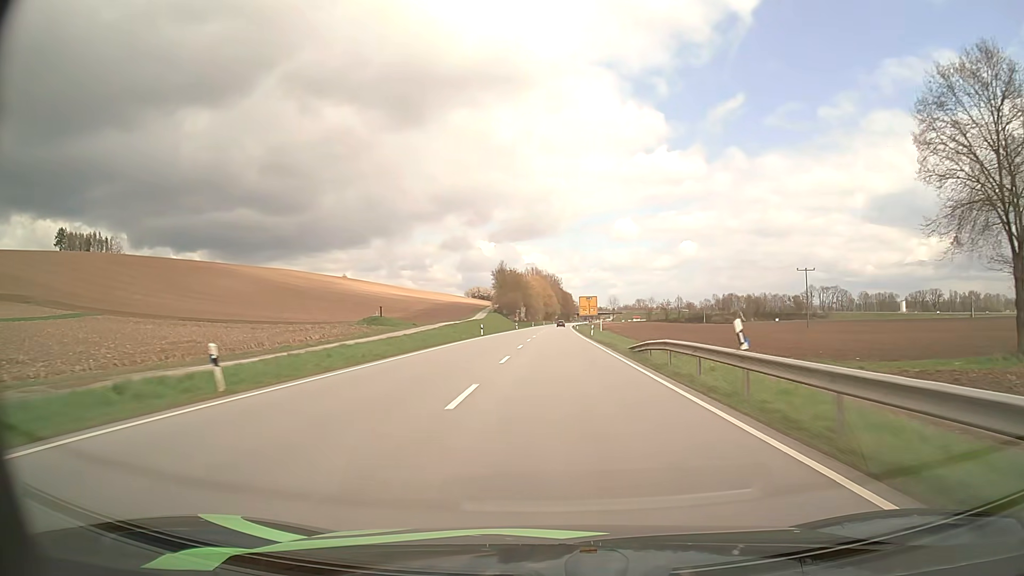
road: primary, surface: asphalt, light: Day
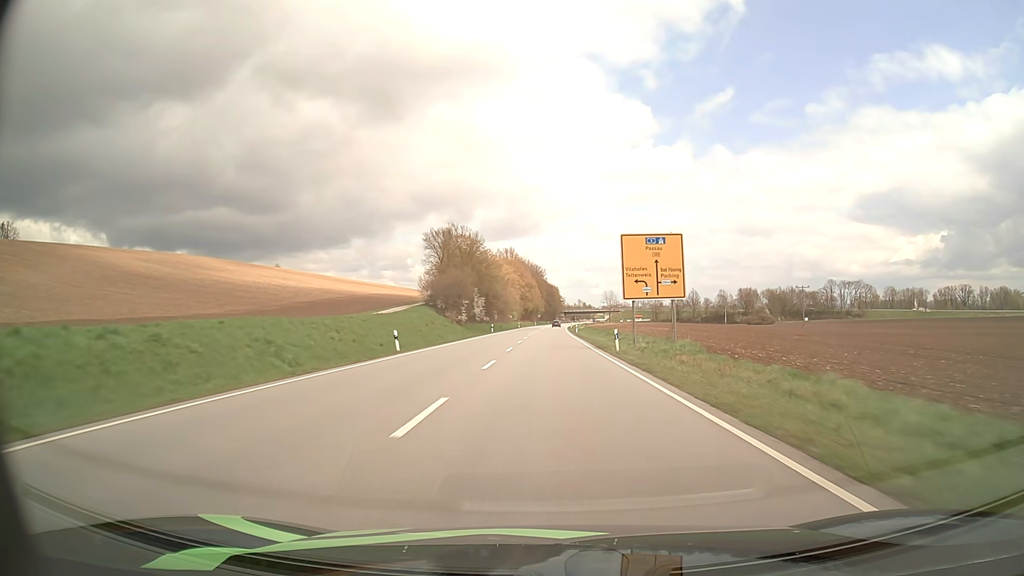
(+0.9, +81.1) m; +1°
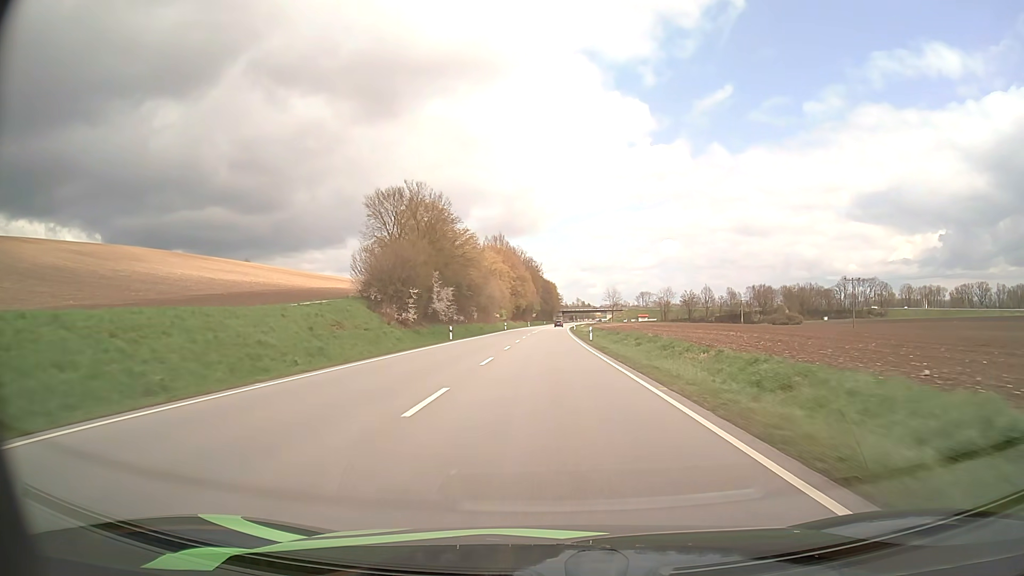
(+0.1, +32.0) m; 0°
